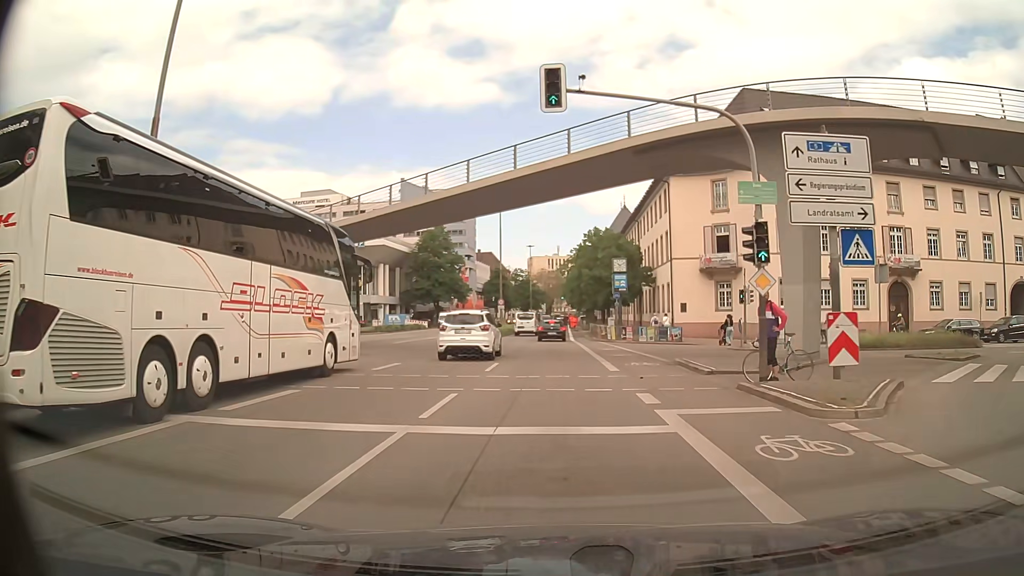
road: primary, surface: asphalt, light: Day
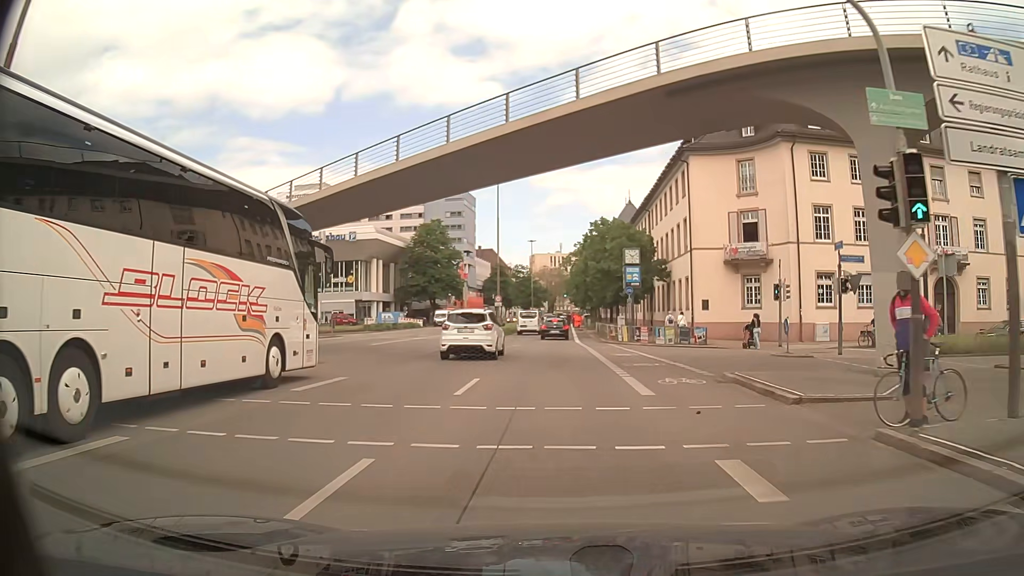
(-0.1, +5.9) m; -1°
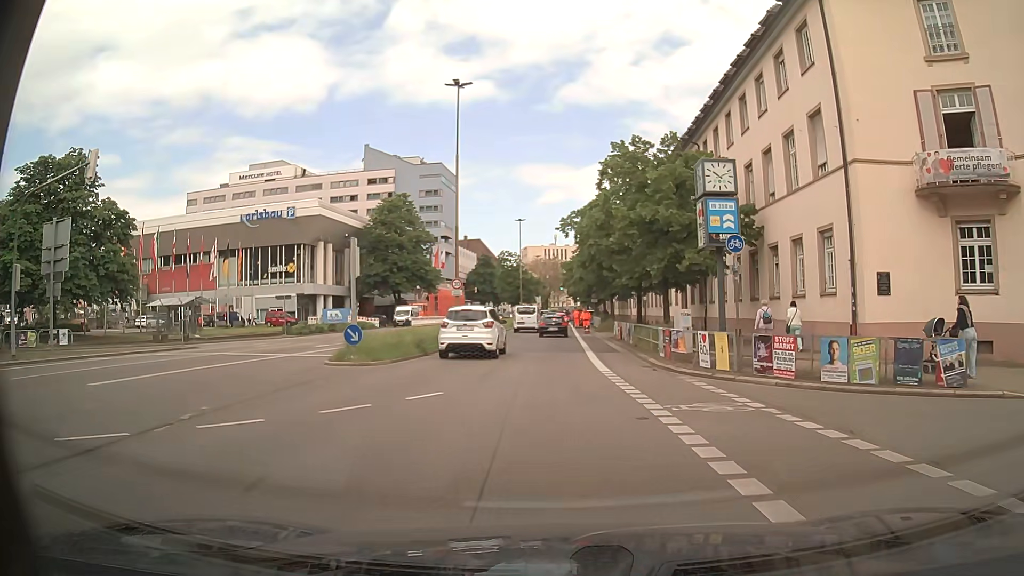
(+0.1, +22.6) m; 0°
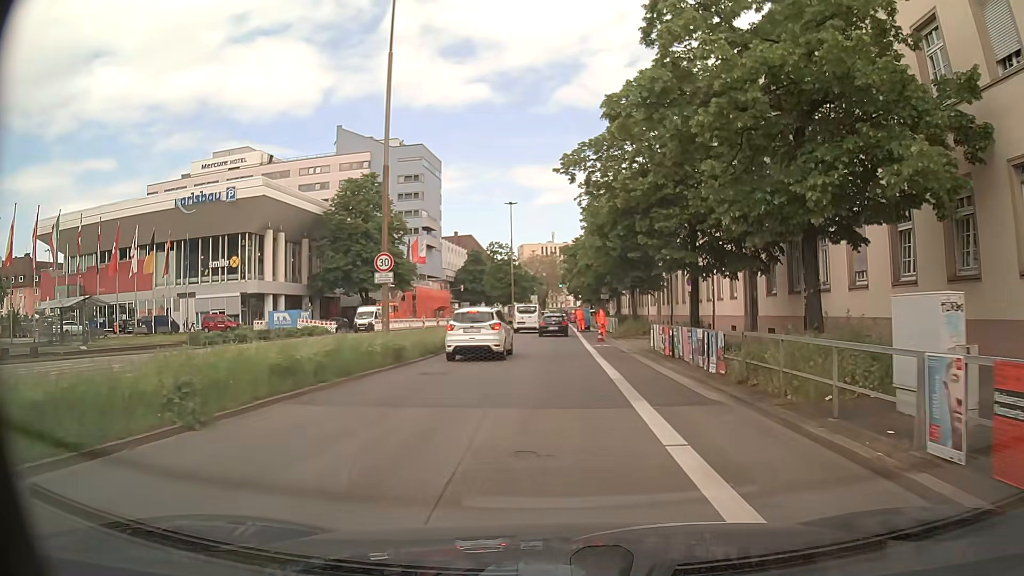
(+0.1, +15.2) m; +1°
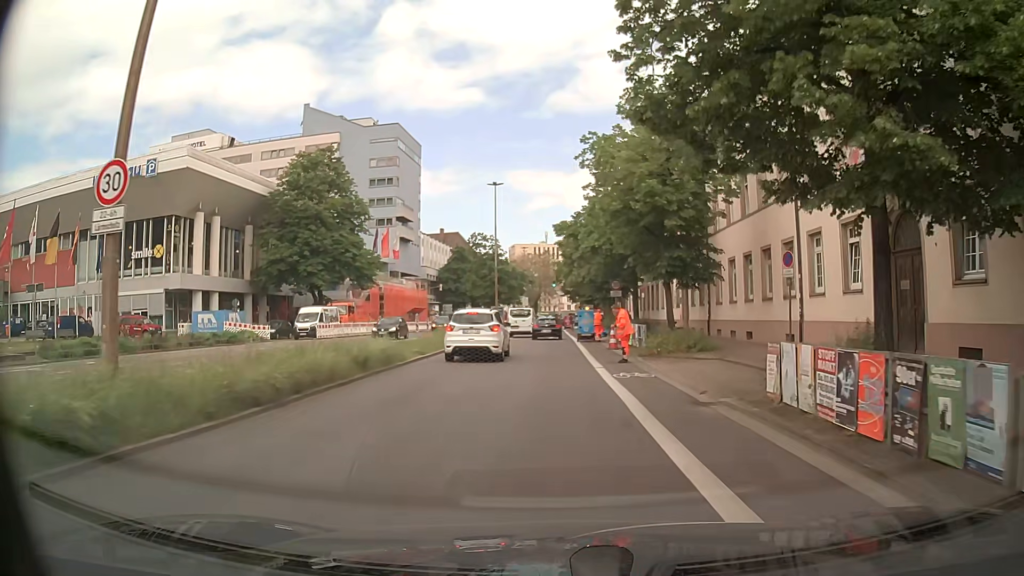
(-0.1, +13.7) m; 0°
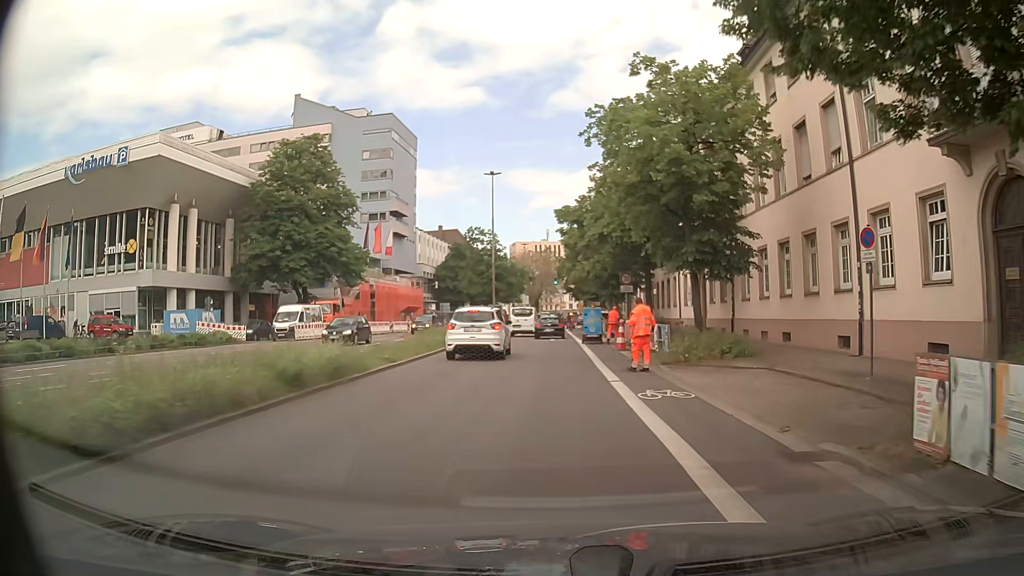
(0.0, +4.5) m; 0°
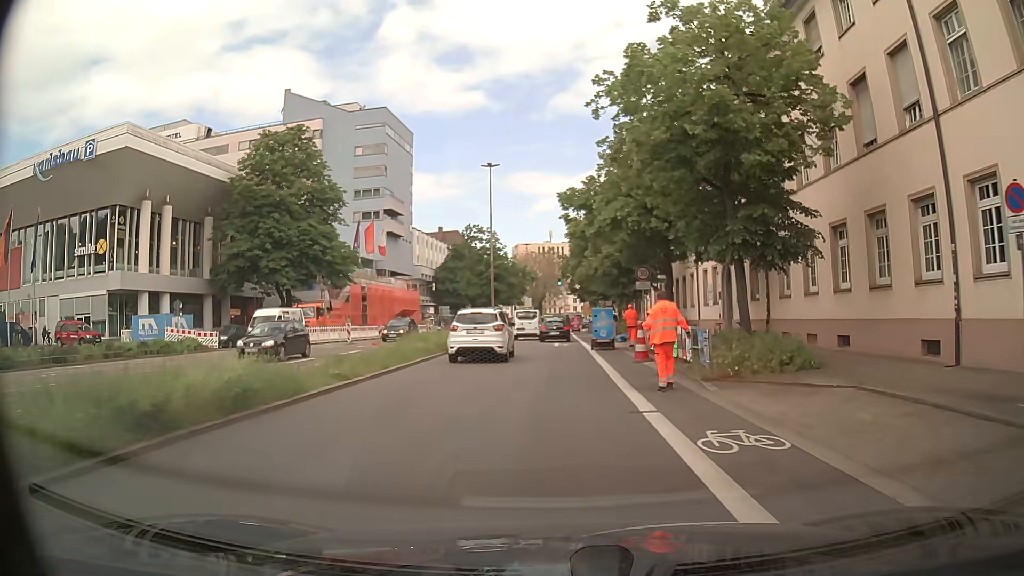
(0.0, +4.7) m; 0°
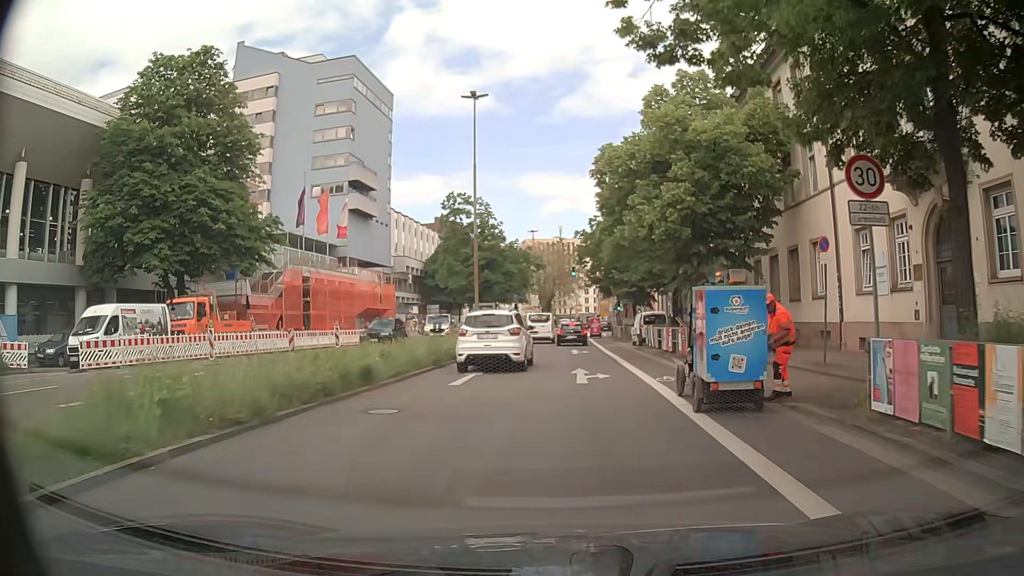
(-0.5, +18.7) m; -3°
(0, +10) (+1, +20) (+1, +30) (+2, +40) (+2, +50) (+2, +60) (+3, +70) (+4, +80) (+5, +90) (+5, +100) m
